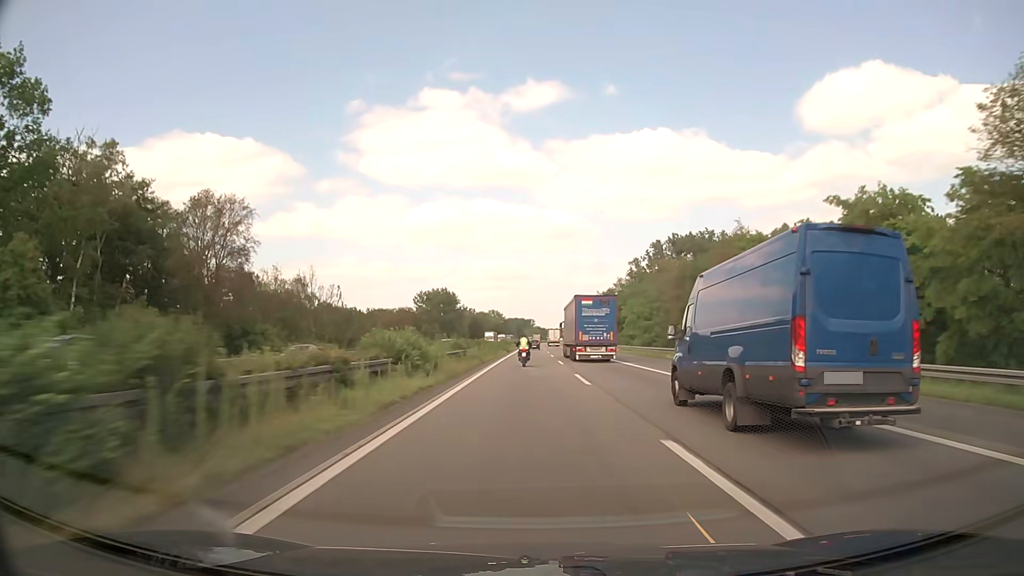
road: motorway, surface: asphalt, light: Day
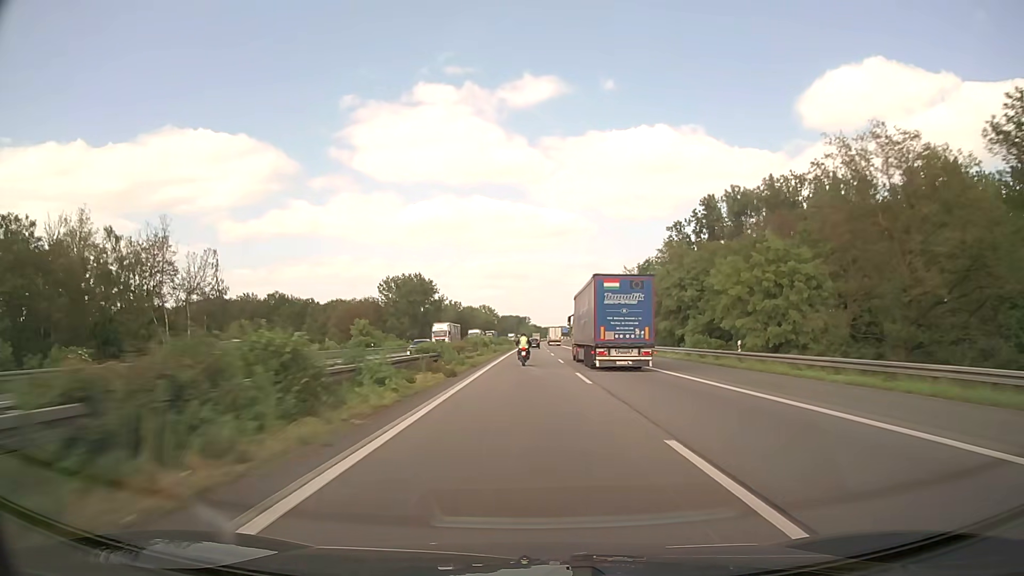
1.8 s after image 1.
(+0.2, +53.9) m; 0°
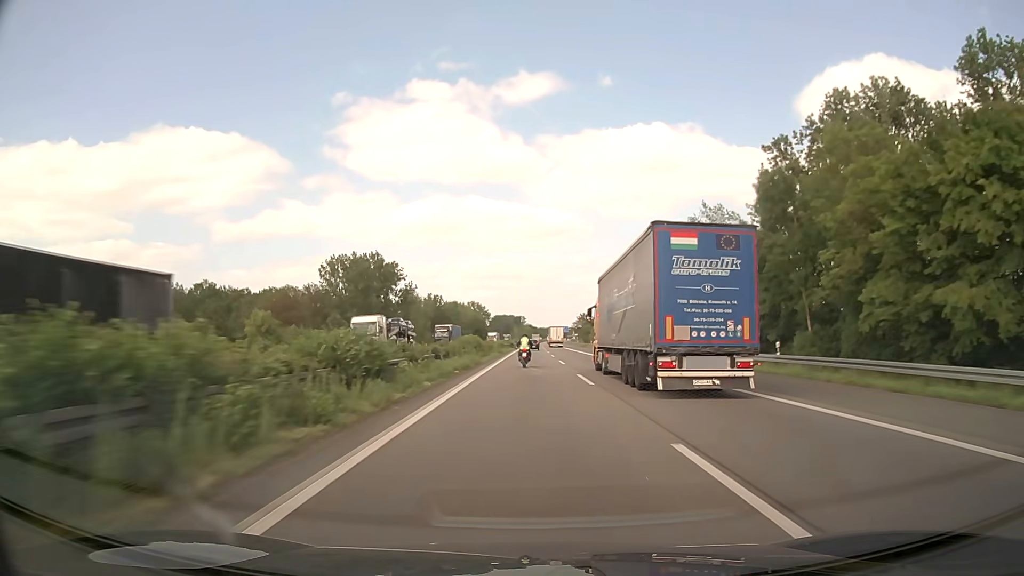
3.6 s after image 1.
(+0.2, +54.4) m; 0°
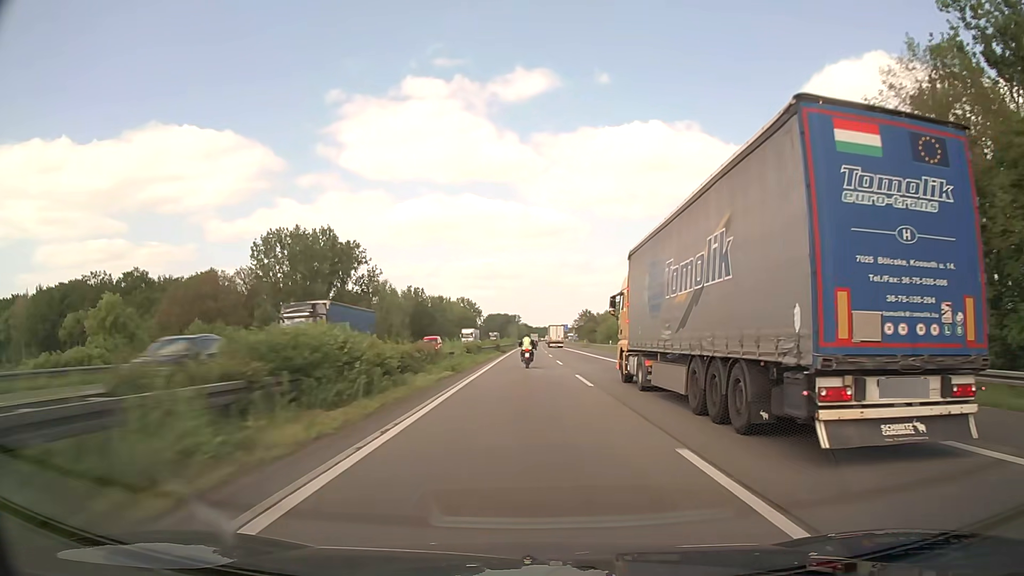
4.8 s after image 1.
(+0.1, +36.4) m; 0°
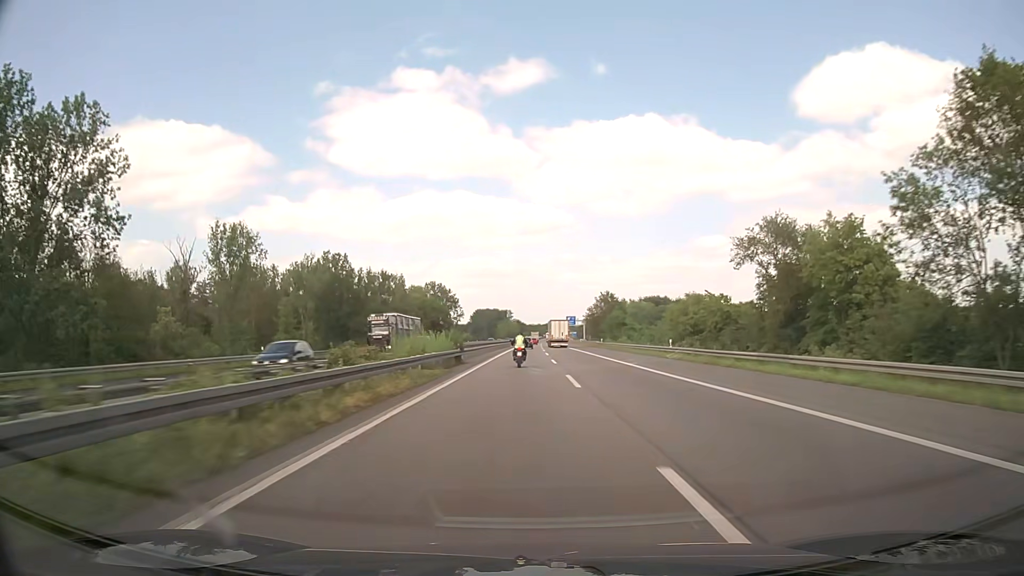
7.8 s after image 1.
(+0.7, +91.0) m; +1°
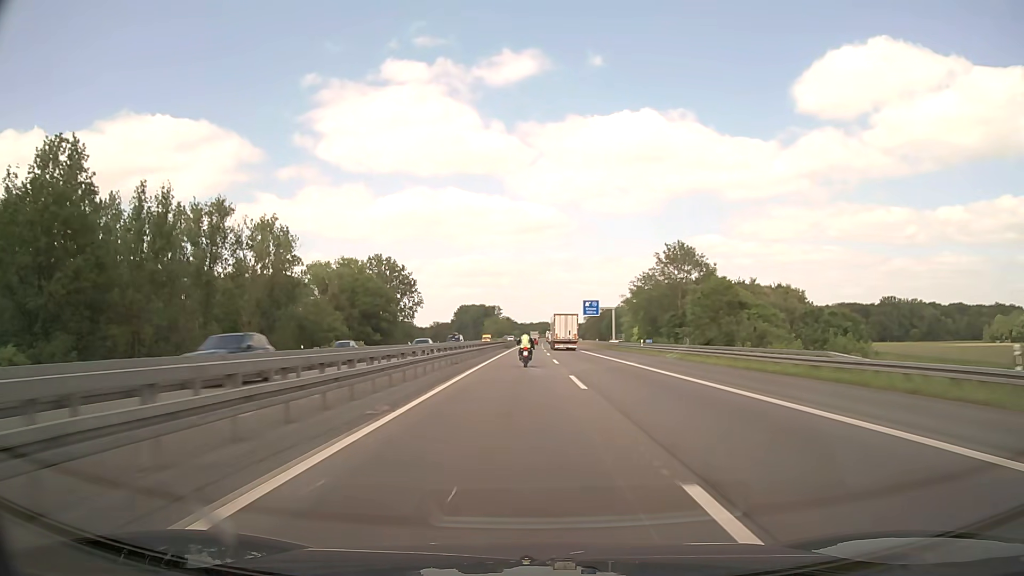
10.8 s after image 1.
(+0.3, +90.8) m; +1°
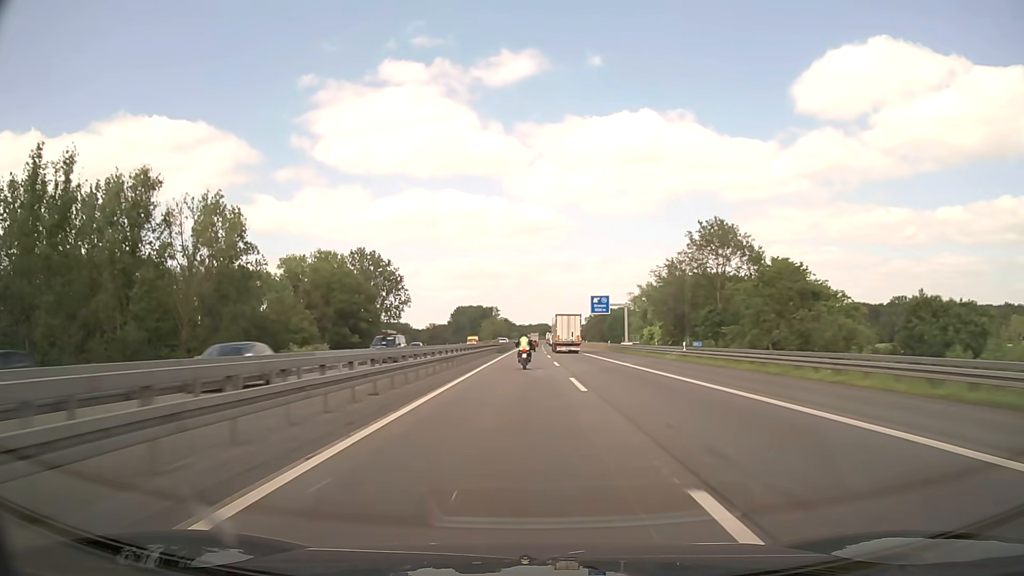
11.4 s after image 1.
(0.0, +18.2) m; 0°
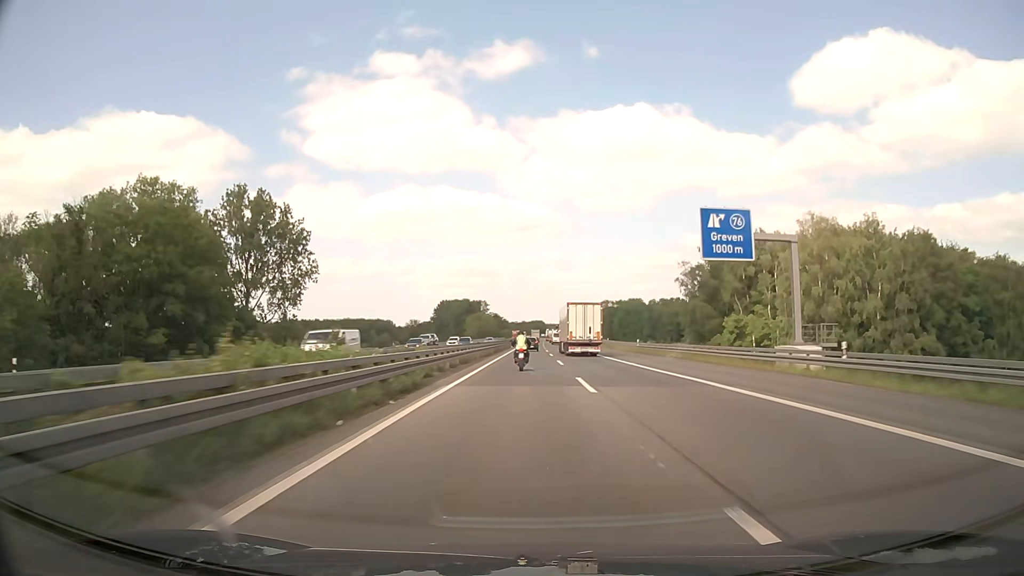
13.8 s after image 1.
(+0.2, +72.6) m; 0°
(0, +10) (0, +20) (0, +30) (0, +40) (0, +50) (0, +60) (0, +70) (+1, +80) (+1, +90) (+1, +100) m
